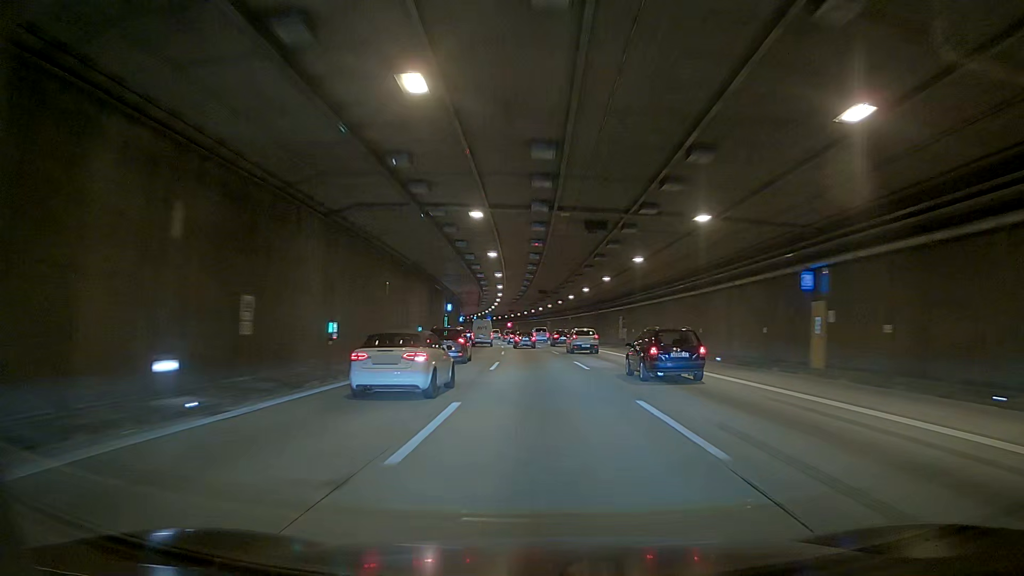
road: motorway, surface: asphalt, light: Day
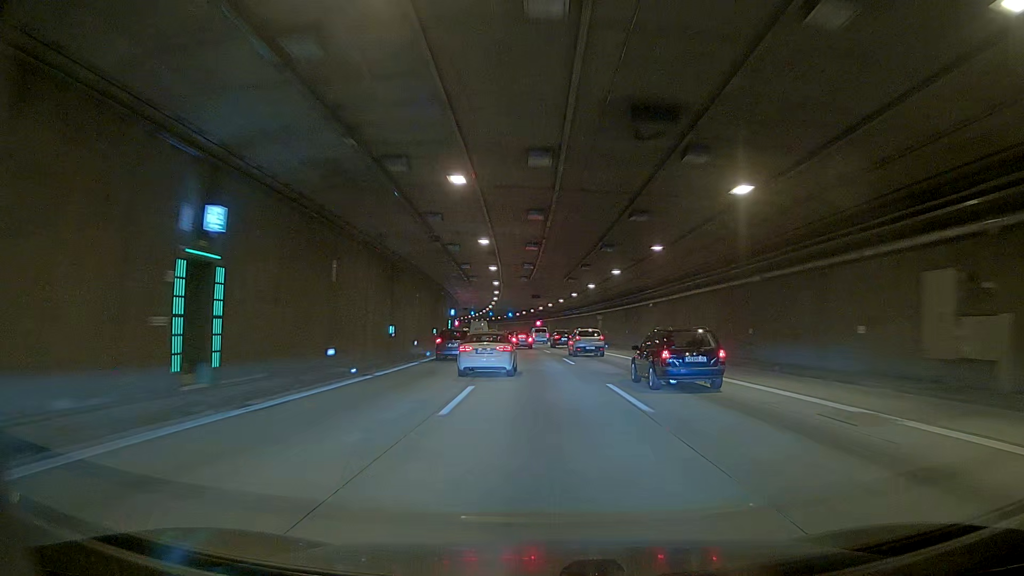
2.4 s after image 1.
(0.0, +49.2) m; 0°
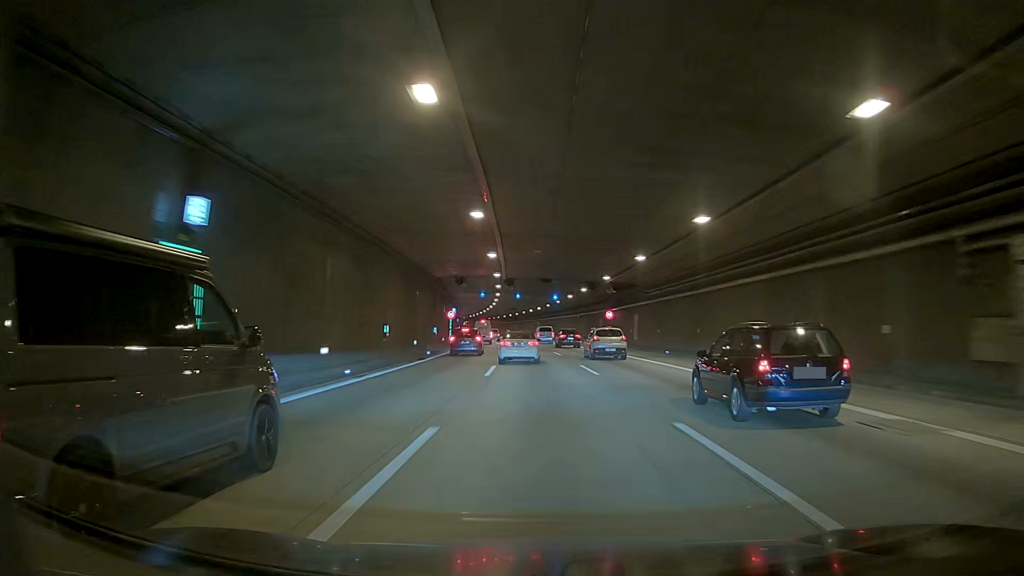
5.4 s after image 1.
(0.0, +61.9) m; 0°
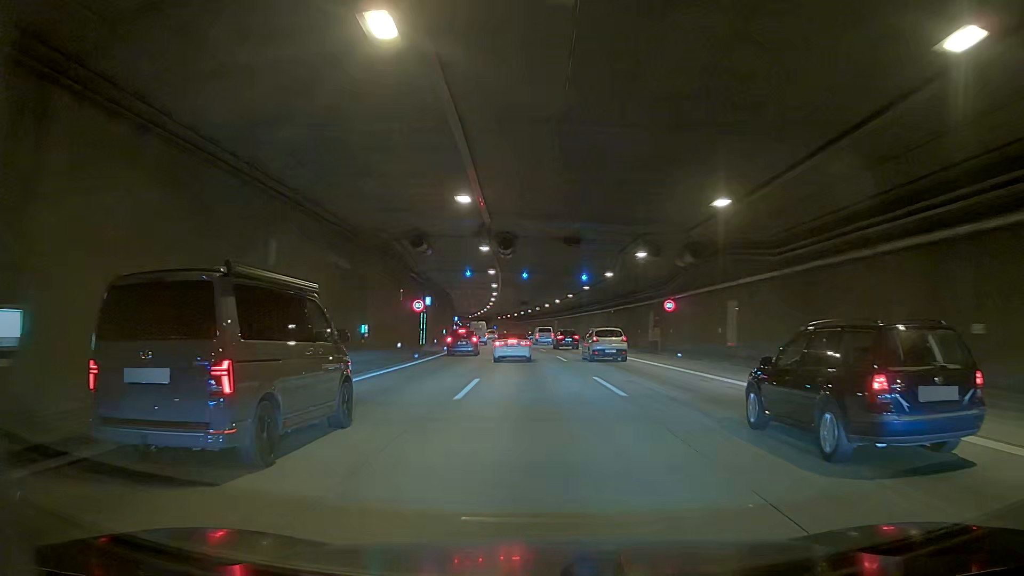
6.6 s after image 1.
(0.0, +25.0) m; 0°
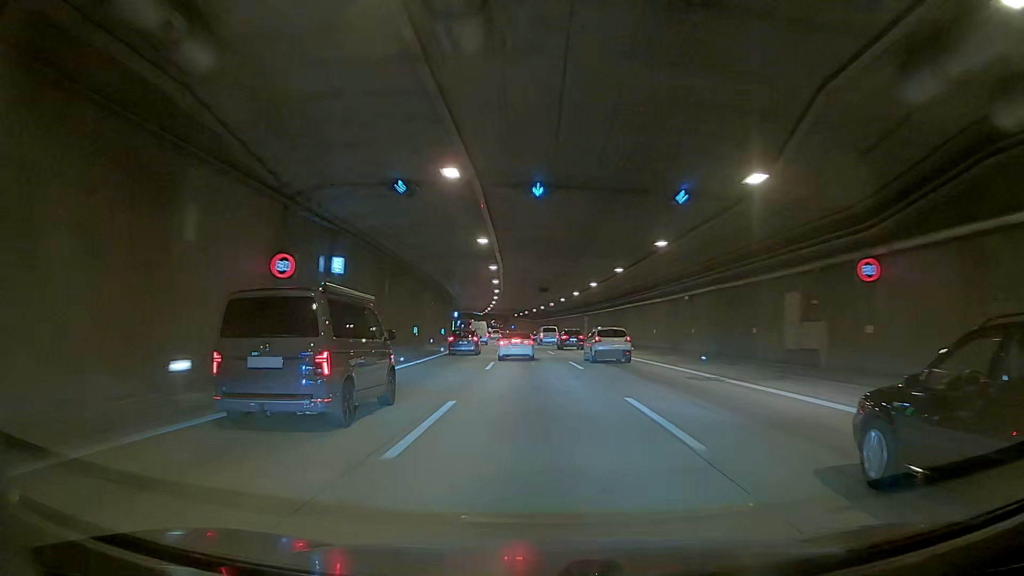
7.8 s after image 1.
(0.0, +25.0) m; 0°
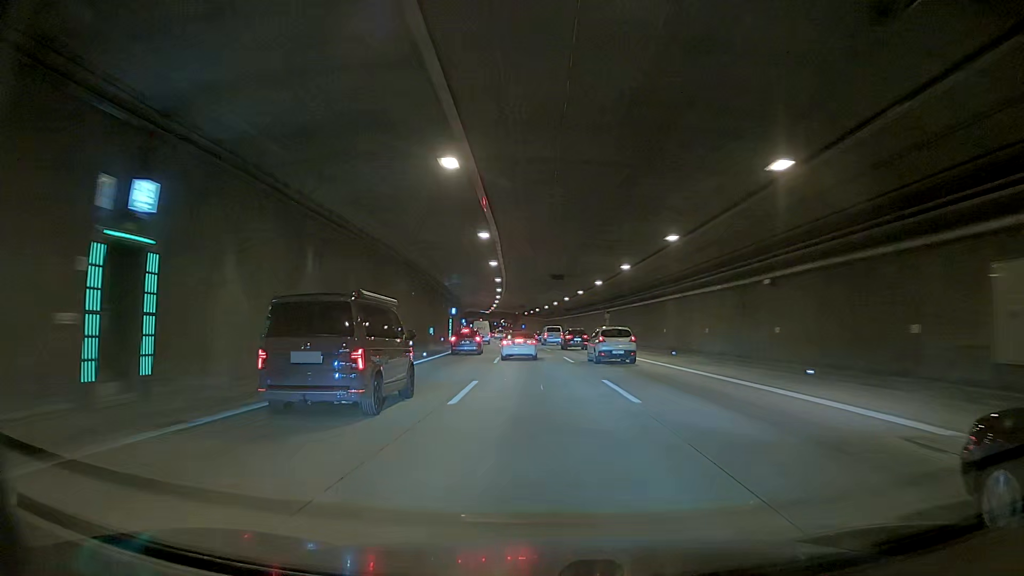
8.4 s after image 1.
(0.0, +12.5) m; 0°
